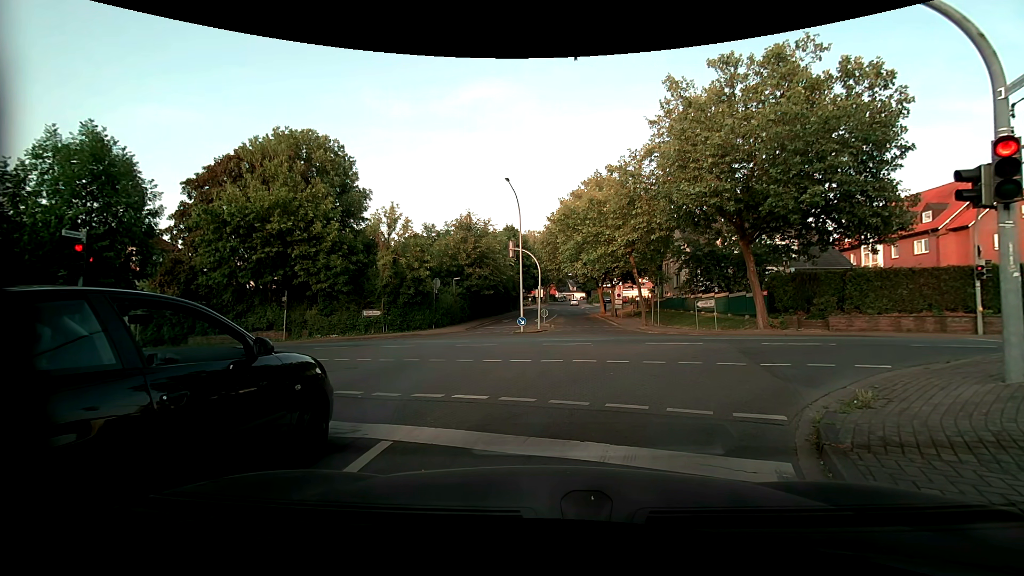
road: residential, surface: asphalt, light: Day
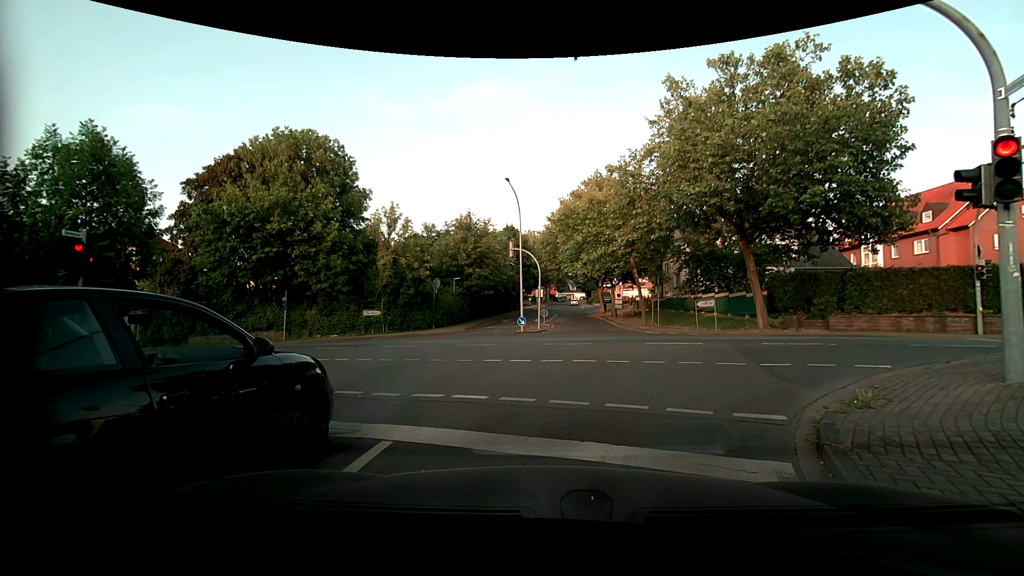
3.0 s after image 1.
(0.0, 0.0) m; 0°
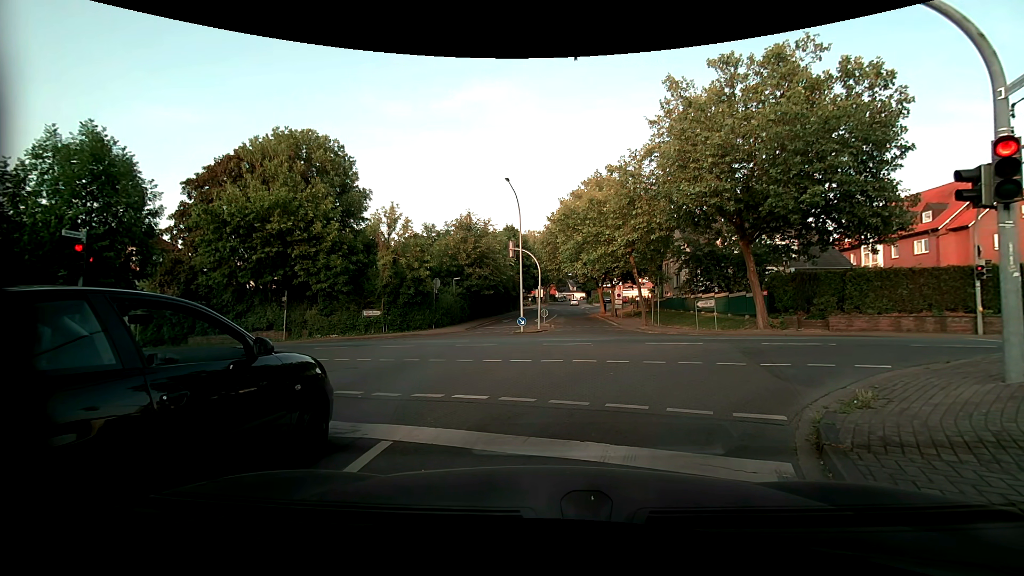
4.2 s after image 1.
(0.0, 0.0) m; 0°
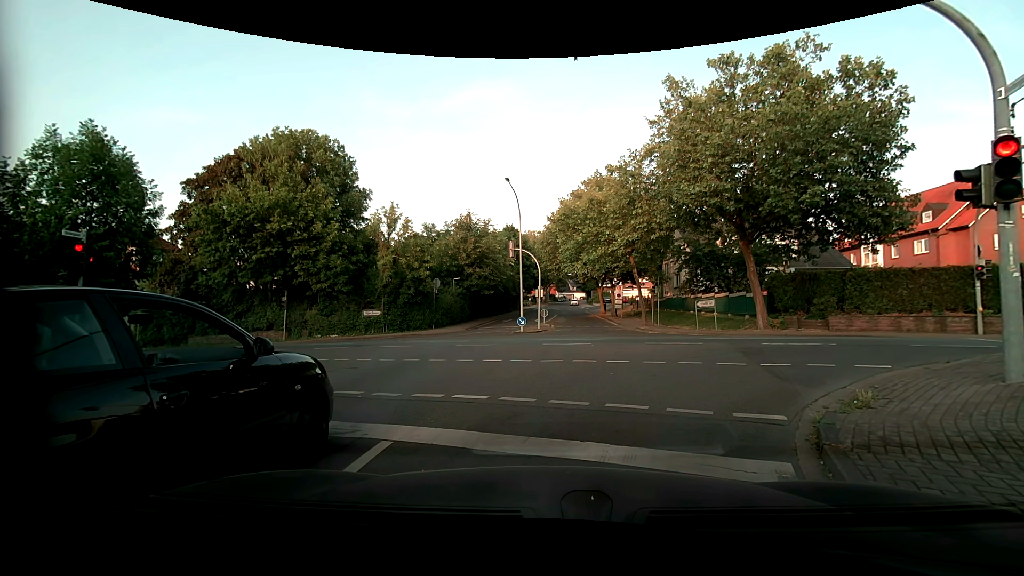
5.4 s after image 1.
(0.0, 0.0) m; 0°
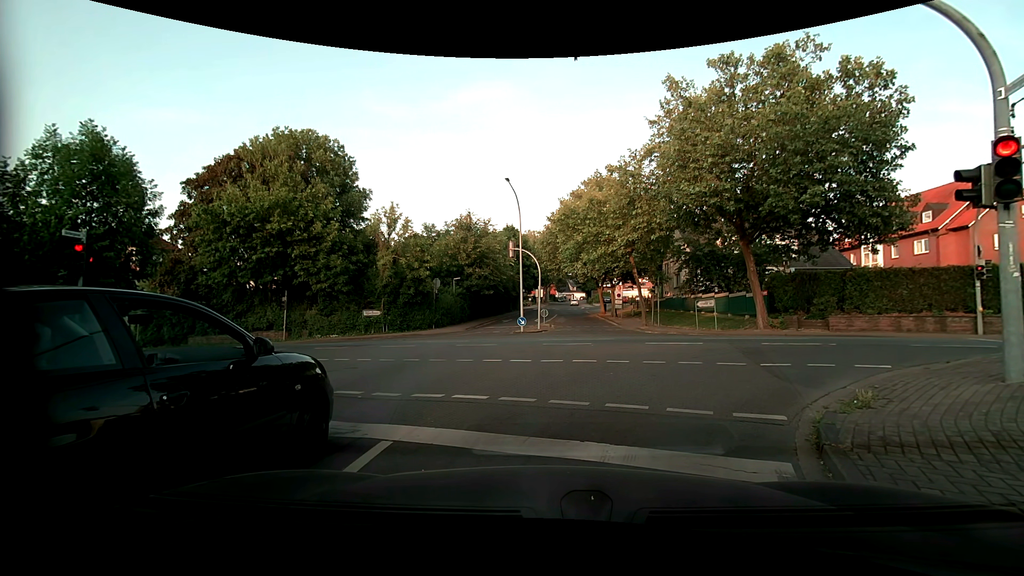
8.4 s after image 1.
(0.0, 0.0) m; 0°
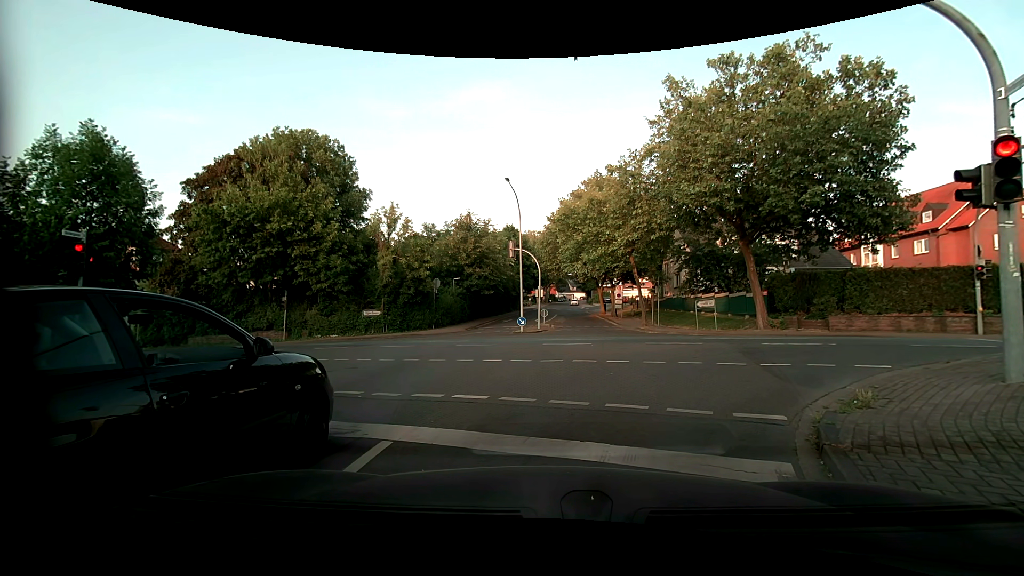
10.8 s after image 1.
(0.0, 0.0) m; 0°
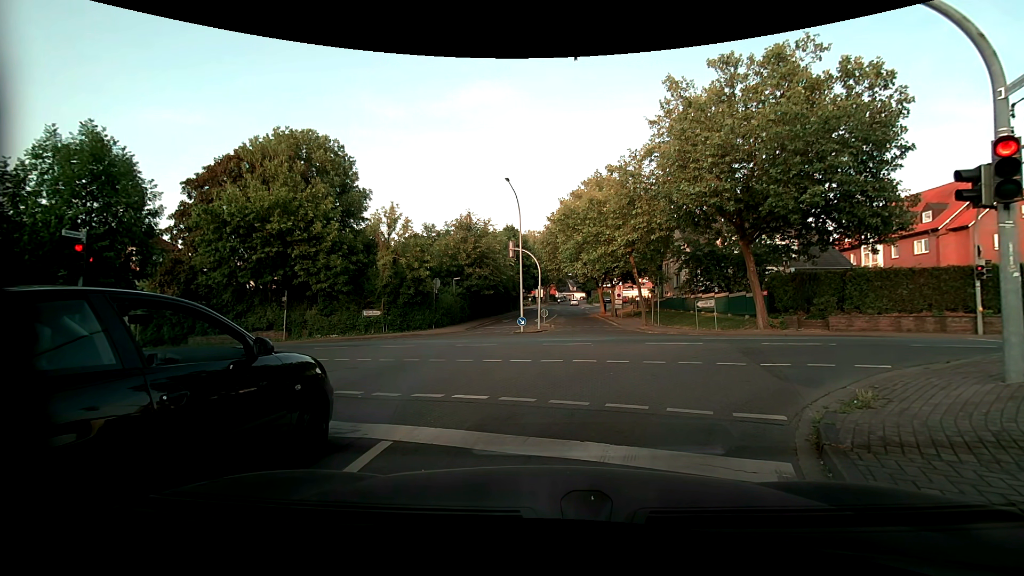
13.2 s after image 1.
(0.0, 0.0) m; 0°
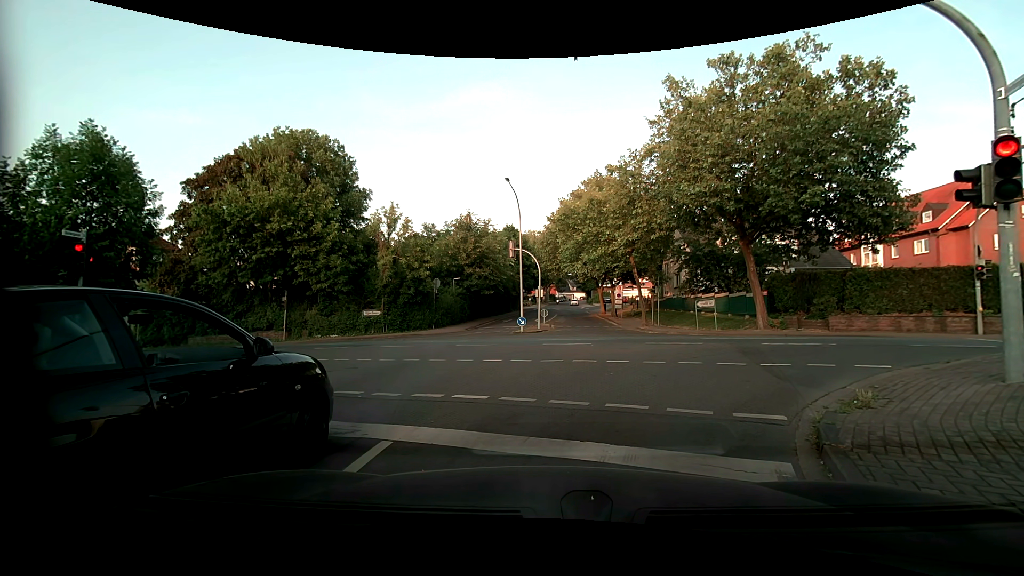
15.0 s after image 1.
(0.0, 0.0) m; 0°
